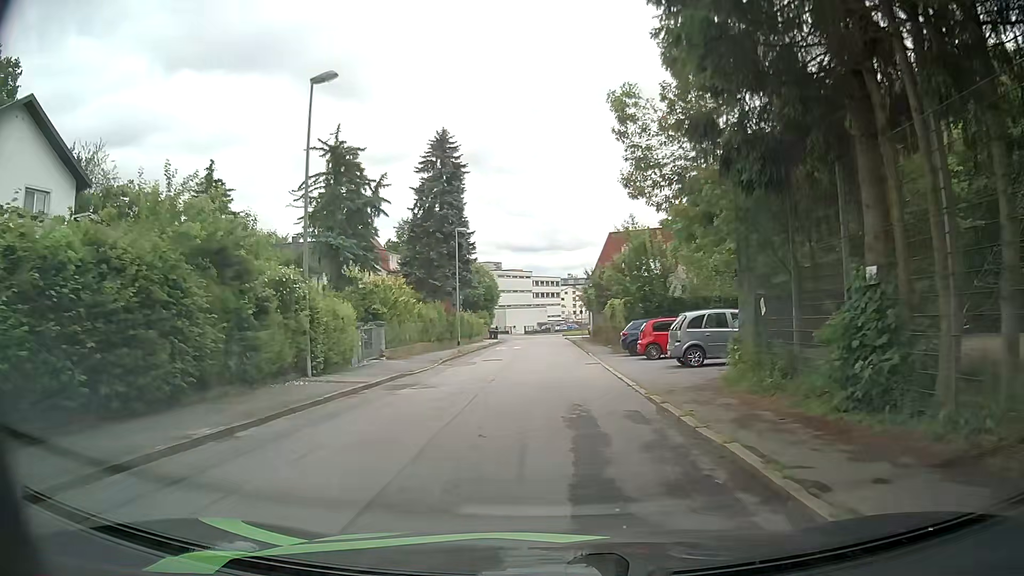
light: Day
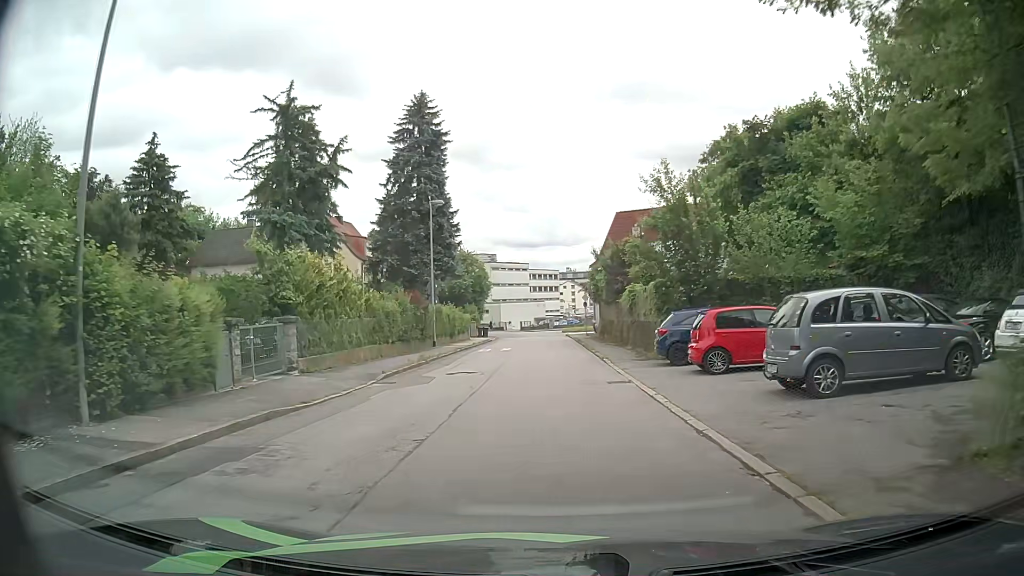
(-0.1, +9.5) m; -2°
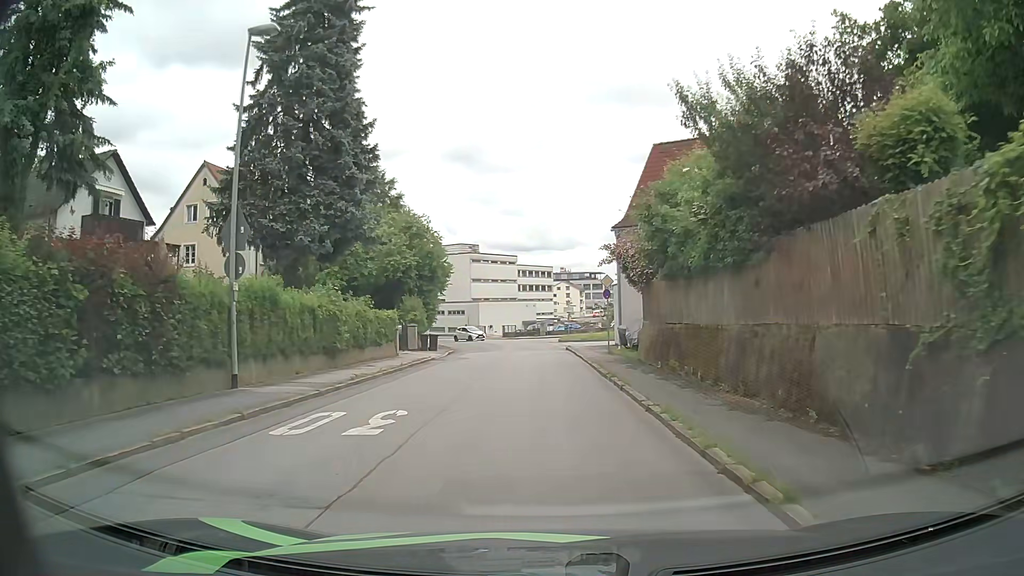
(+0.6, +24.0) m; +1°
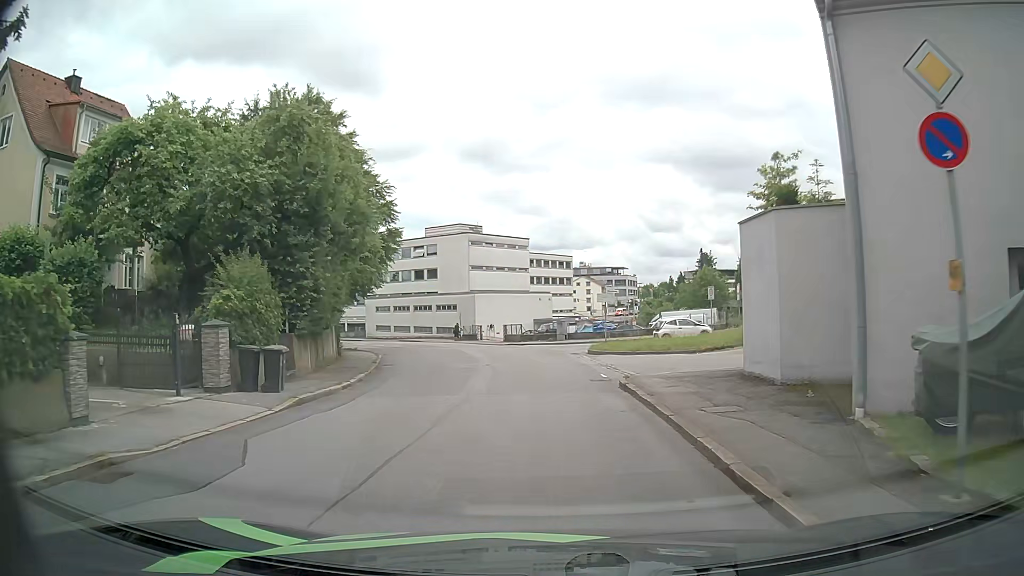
(0.0, +23.1) m; -1°
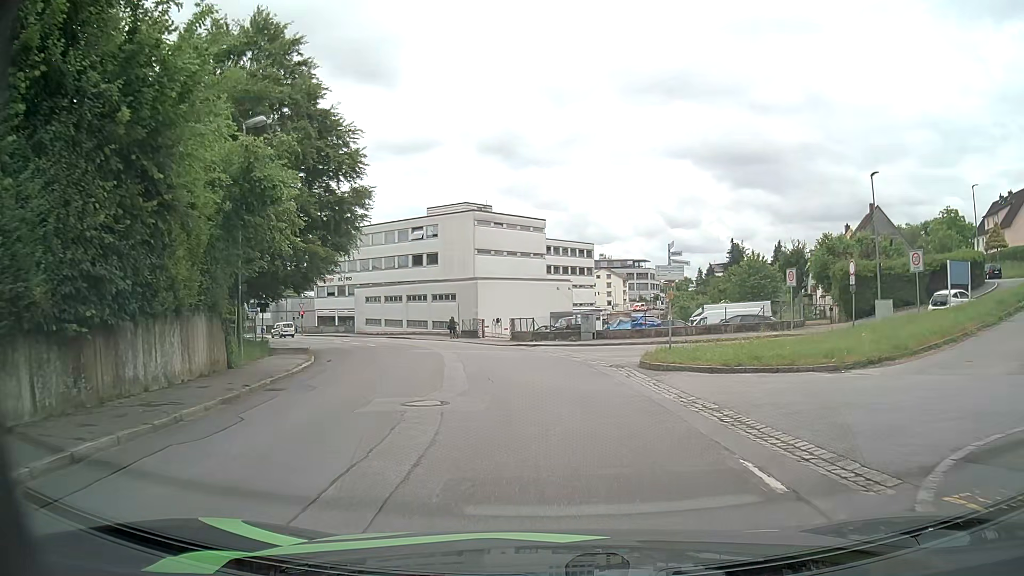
(-0.2, +13.0) m; 0°
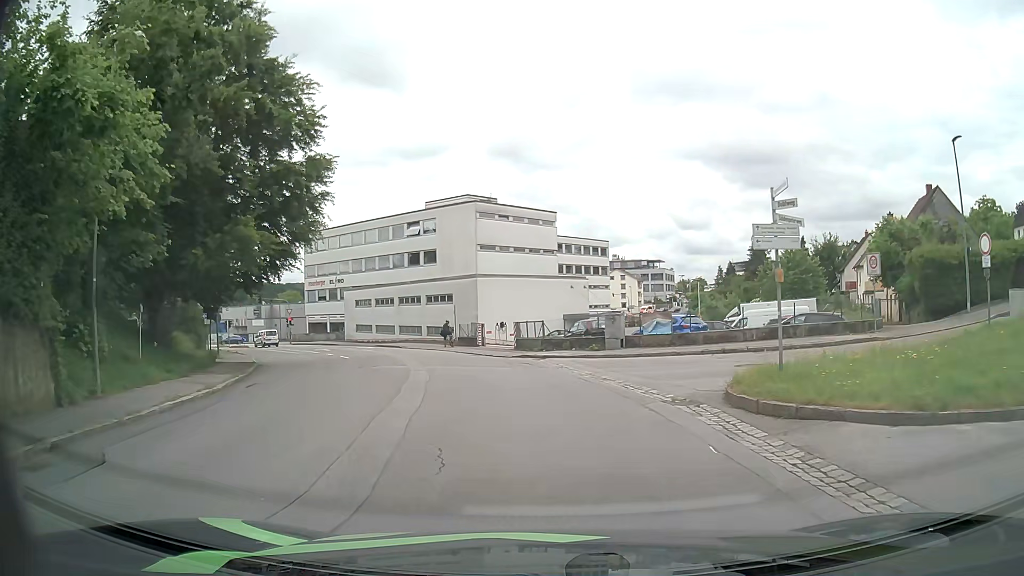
(-0.2, +8.4) m; -1°
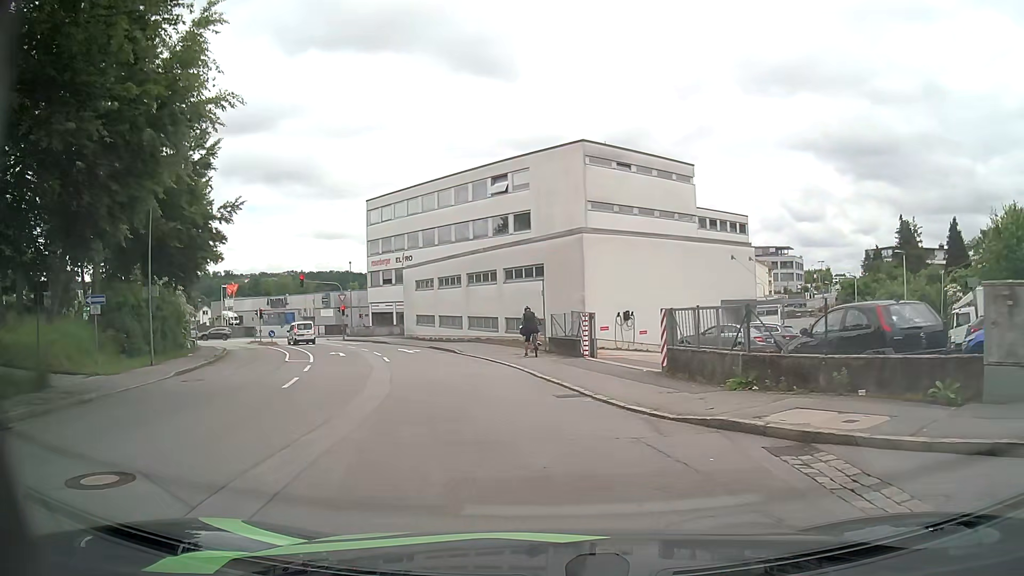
(-1.5, +19.5) m; -9°
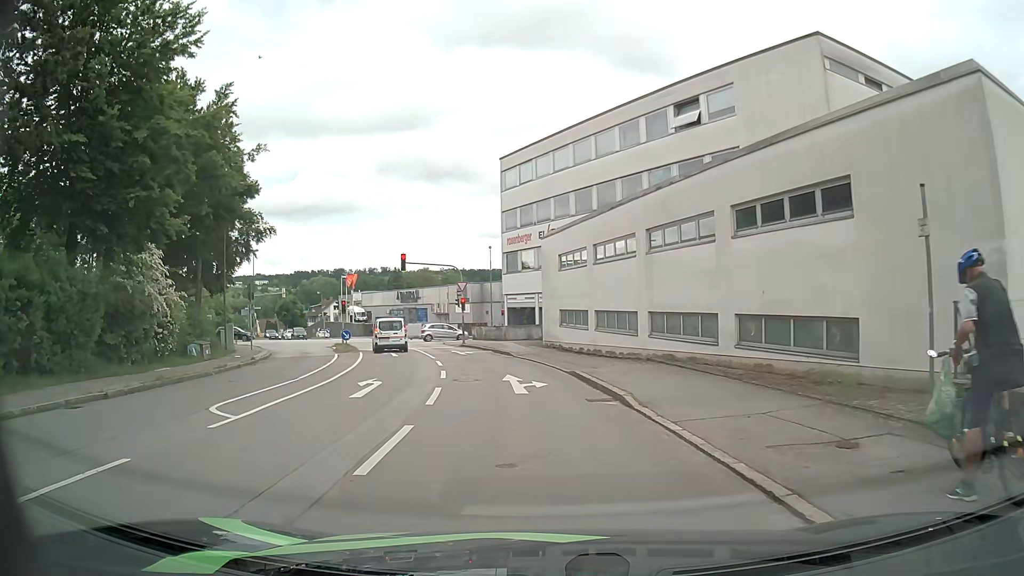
(-2.5, +18.1) m; -15°
